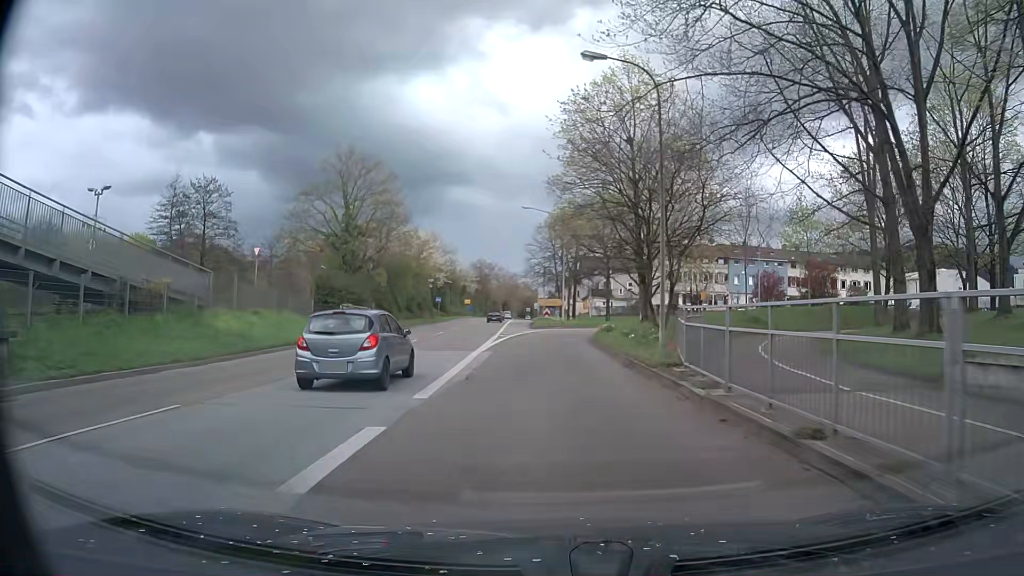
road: trunk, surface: asphalt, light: Day
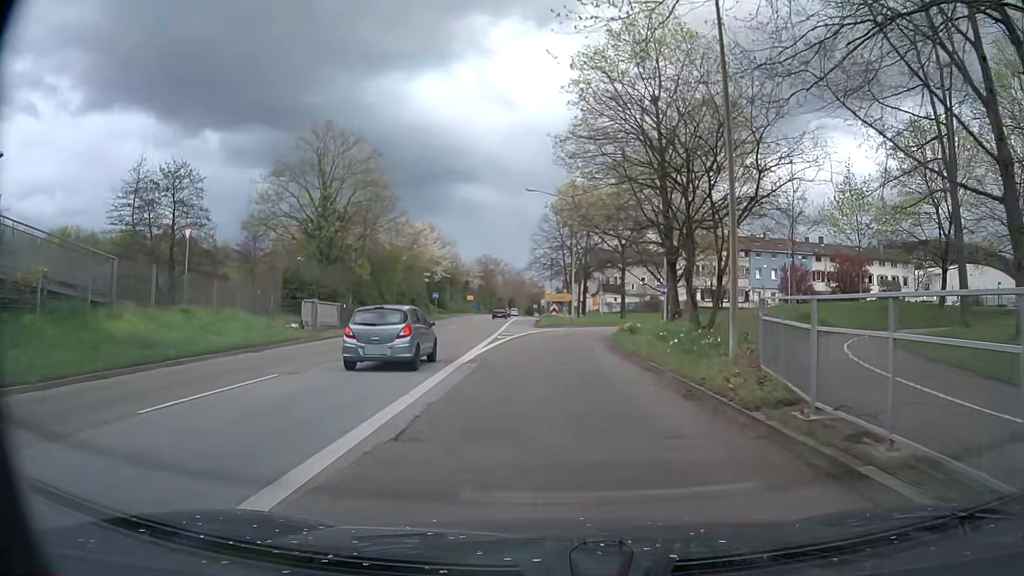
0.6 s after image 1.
(-0.1, +6.9) m; -1°
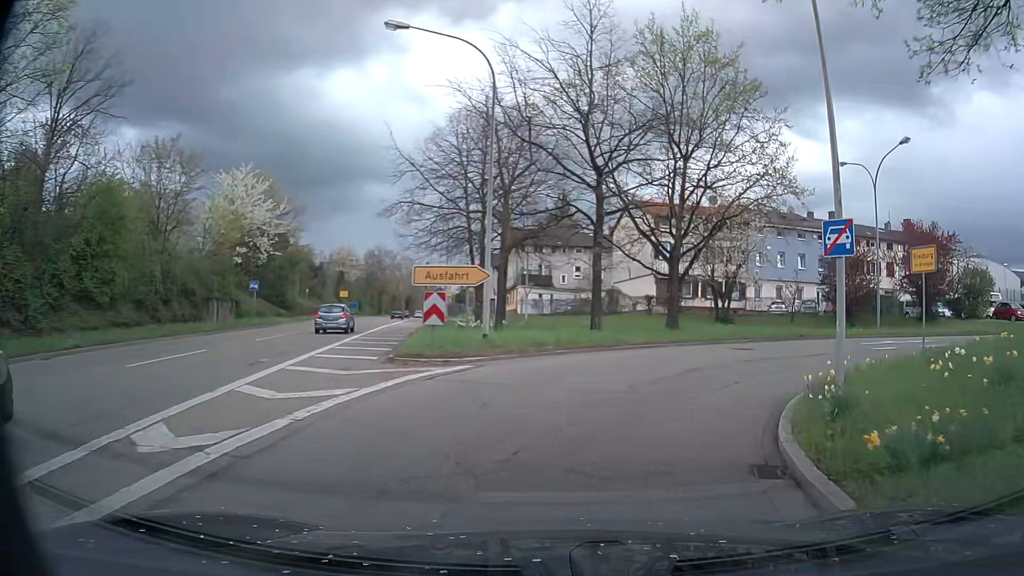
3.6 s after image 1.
(+0.3, +29.5) m; +8°
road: trunk_link
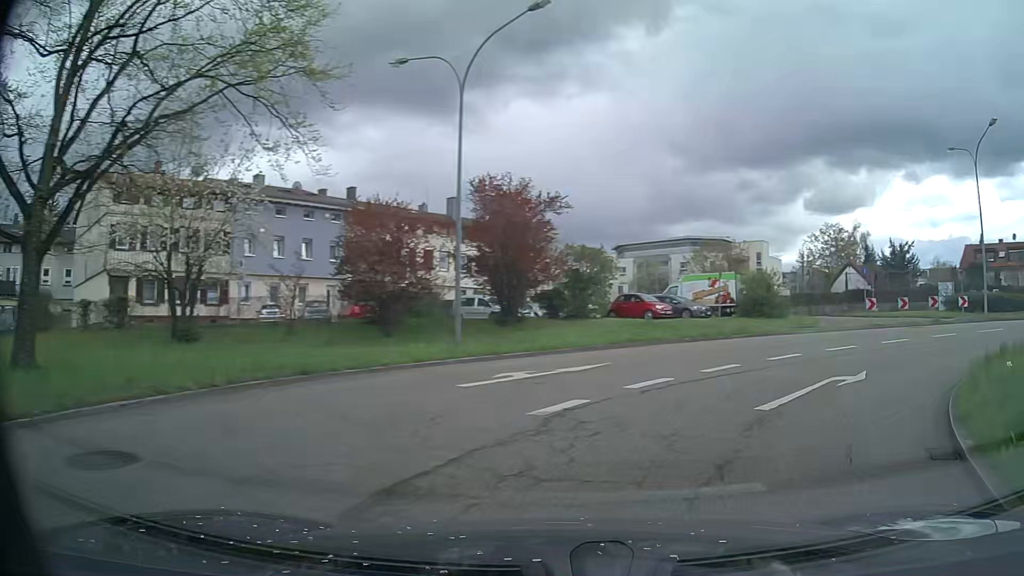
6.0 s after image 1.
(+5.1, +16.2) m; +42°
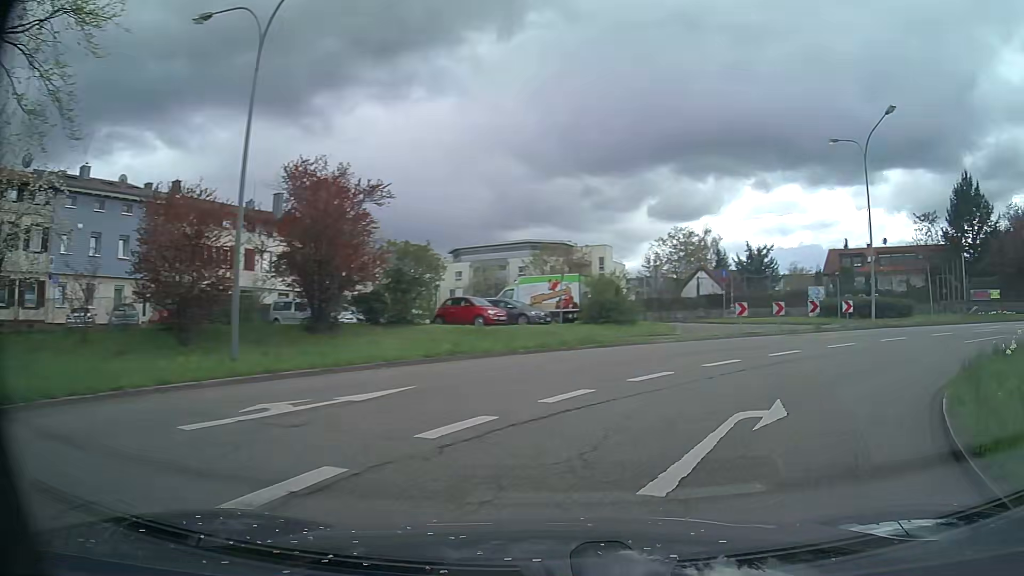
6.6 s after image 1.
(+0.5, +4.1) m; +14°
(+3, +9) (+10, +16) (+20, +19) (+30, +19) (+39, +17) (+49, +14) (+58, +9) (+67, +5) (+75, 0) (+78, -9) m
